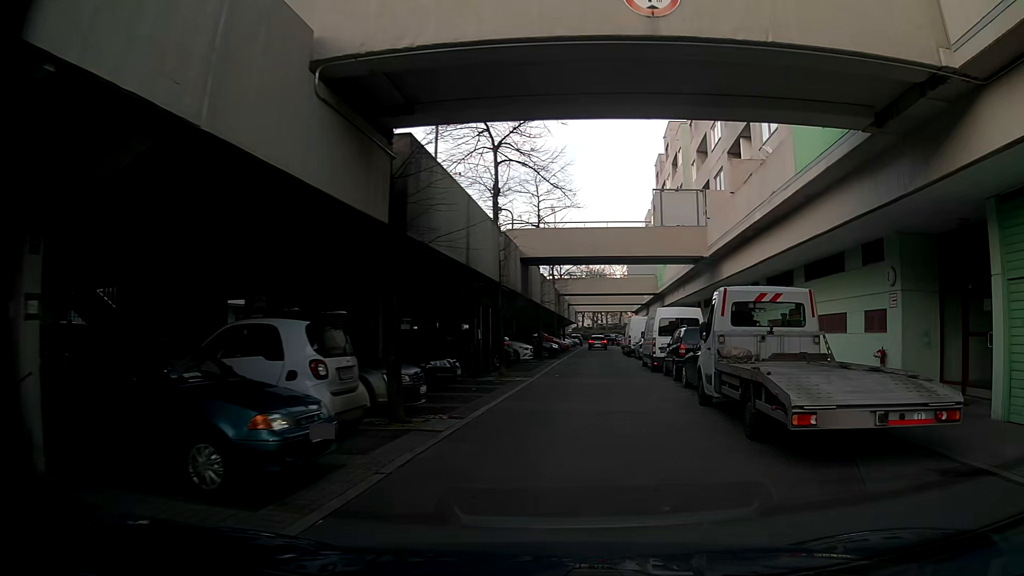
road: residential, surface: asphalt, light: Day
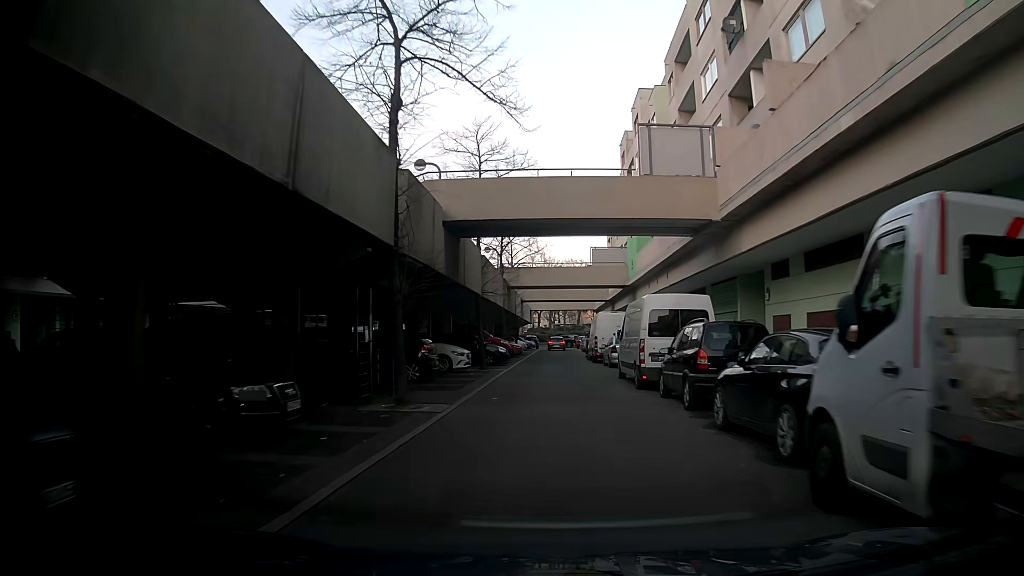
(+0.5, +8.4) m; +3°
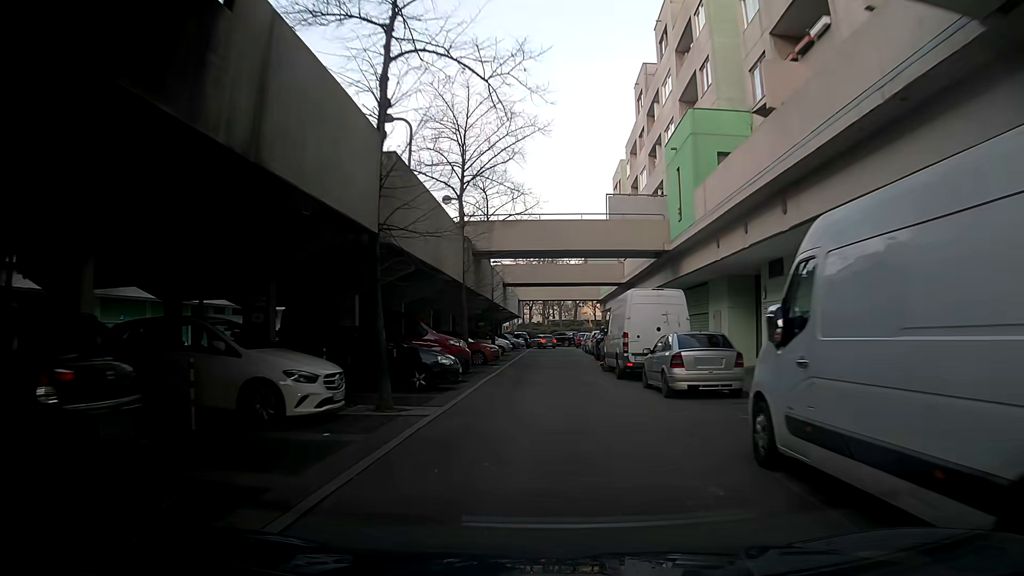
(+0.3, +15.4) m; +2°
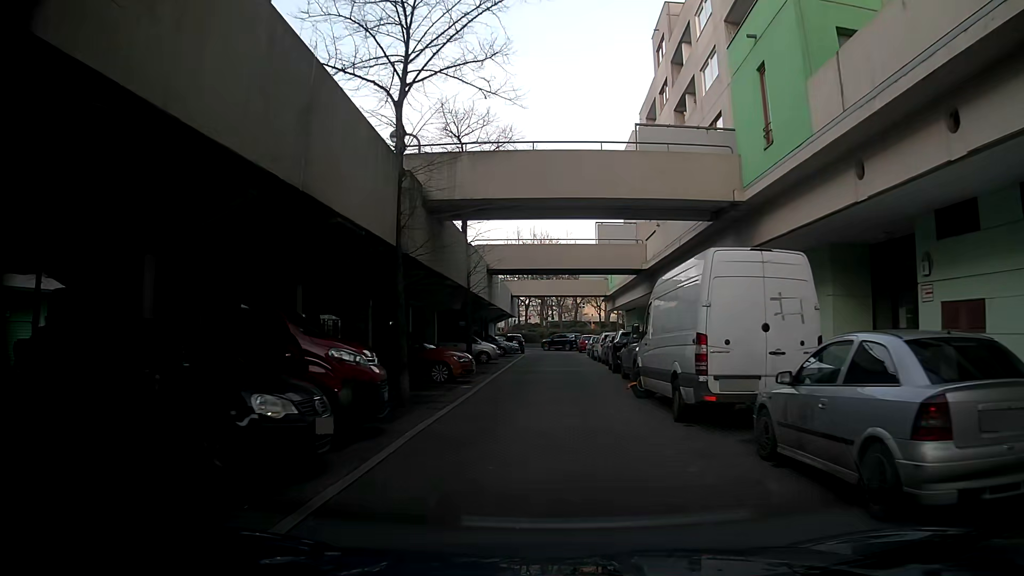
(0.0, +9.5) m; 0°
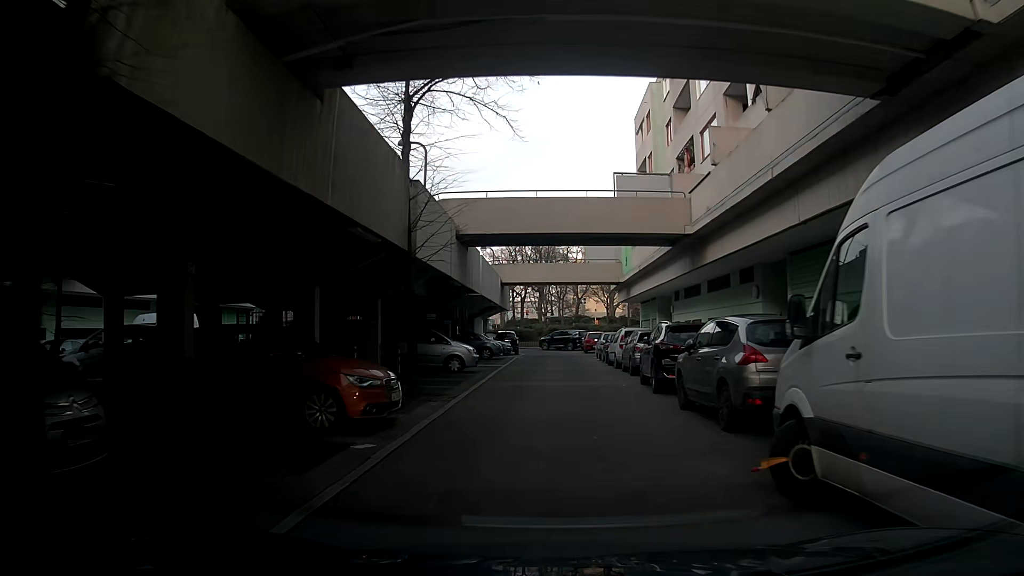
(-0.1, +9.8) m; -1°
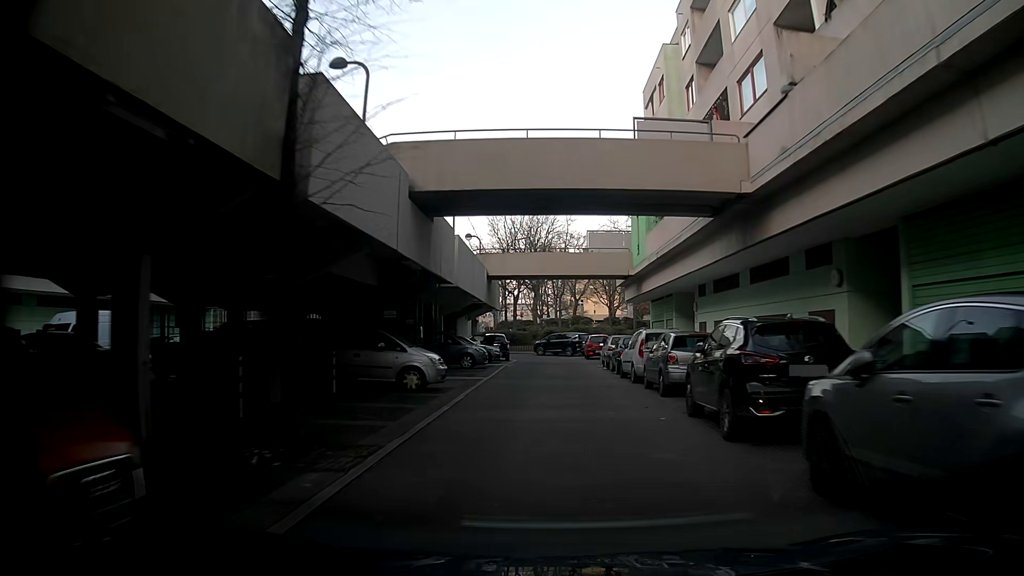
(+0.1, +6.5) m; -2°
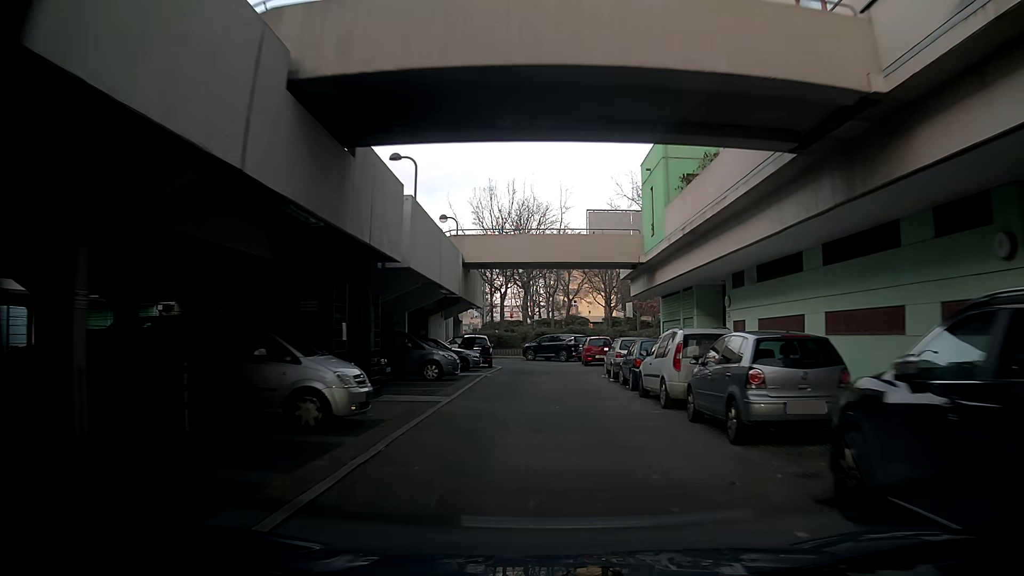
(+0.1, +6.6) m; +3°
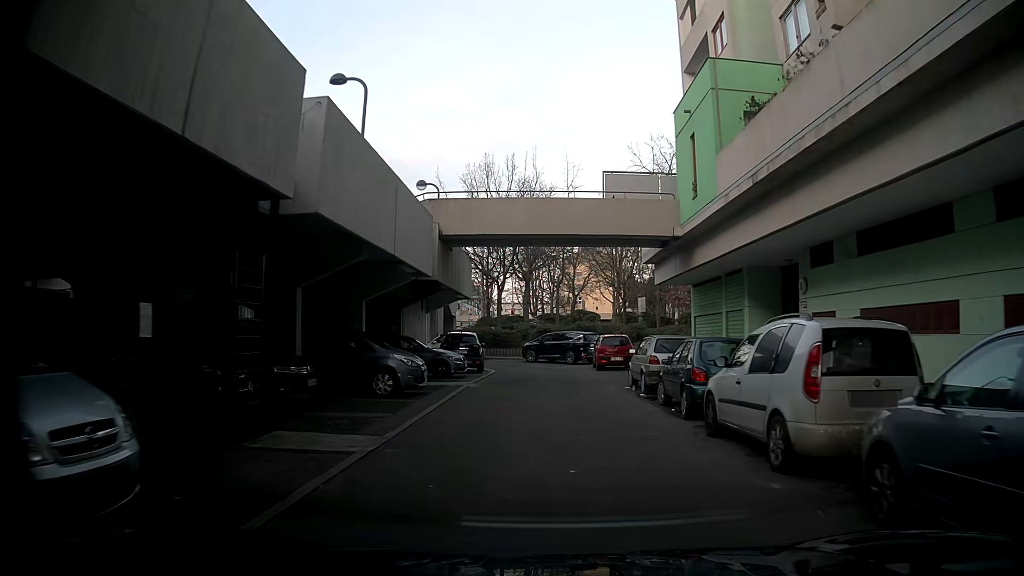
(0.0, +6.6) m; -1°
